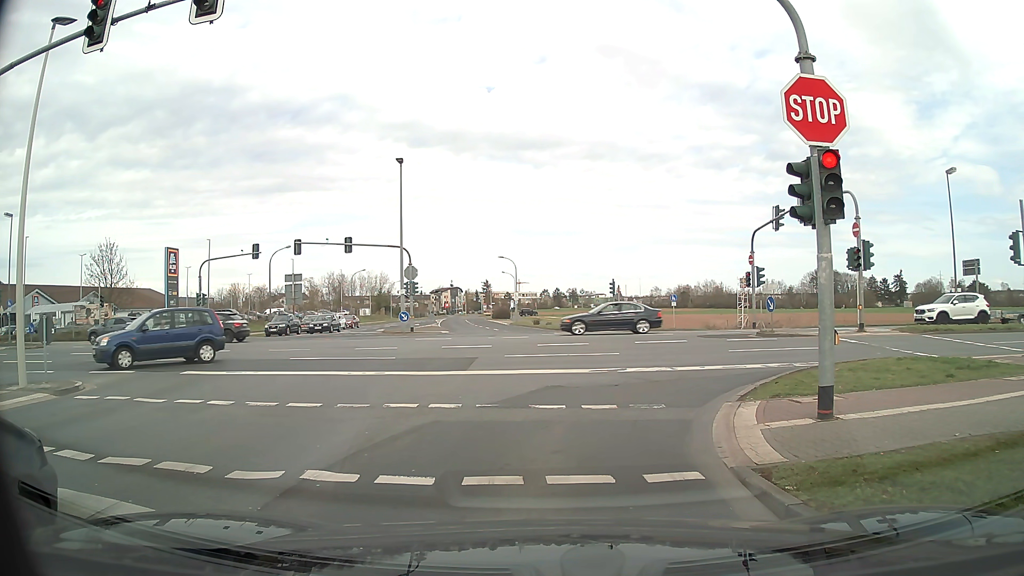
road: tertiary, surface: asphalt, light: Day
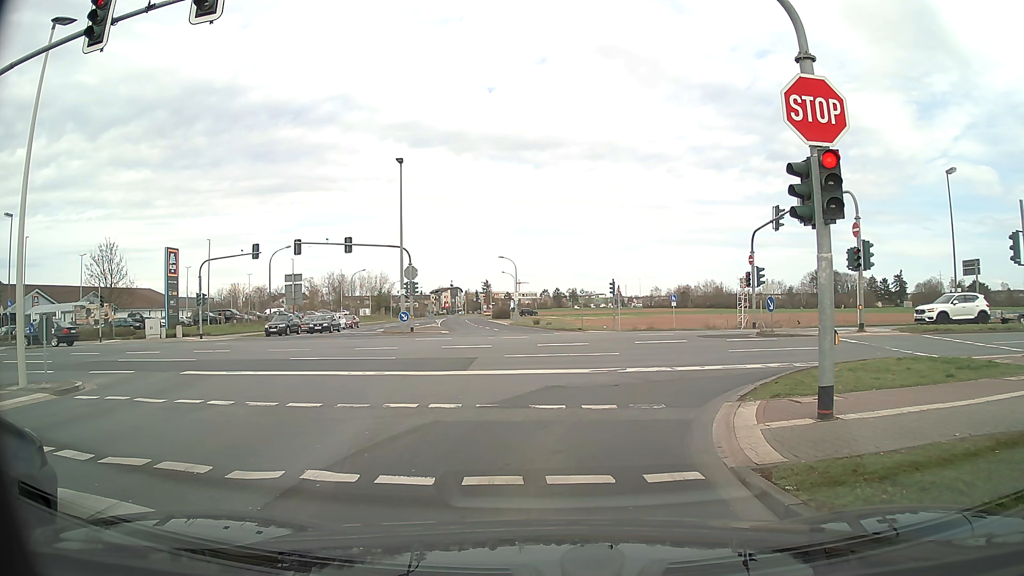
(0.0, 0.0) m; 0°
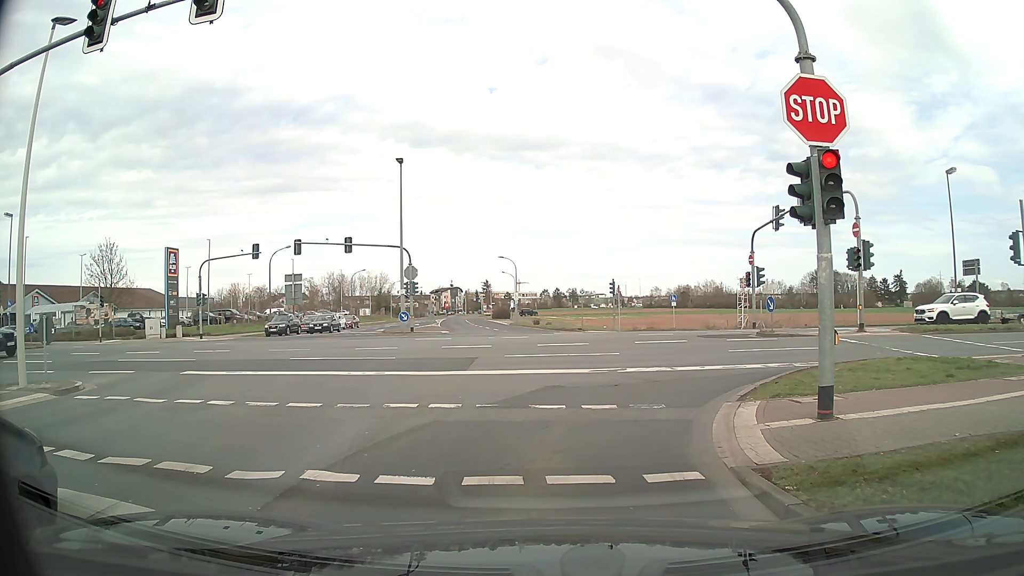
(0.0, 0.0) m; 0°
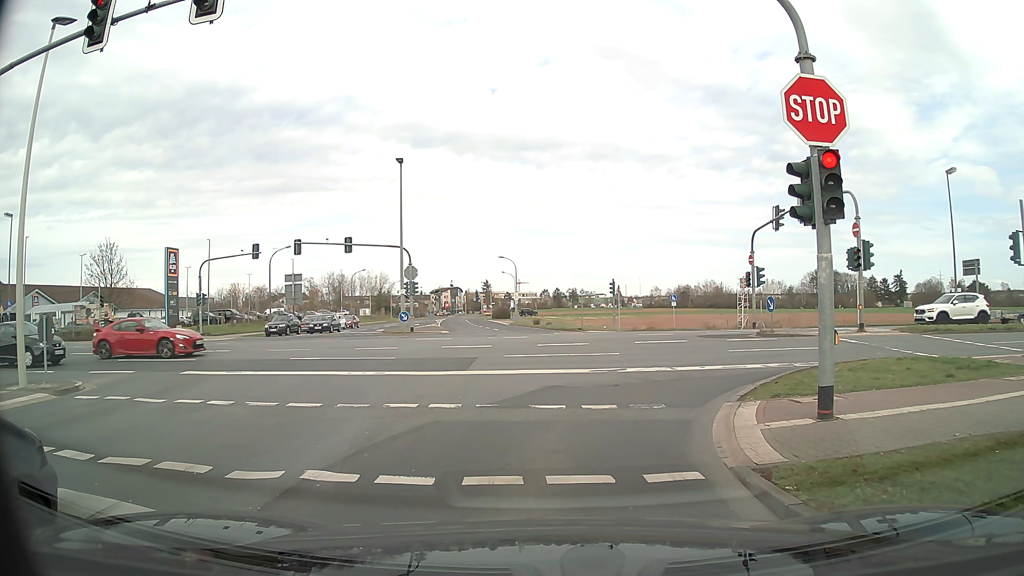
(0.0, 0.0) m; 0°
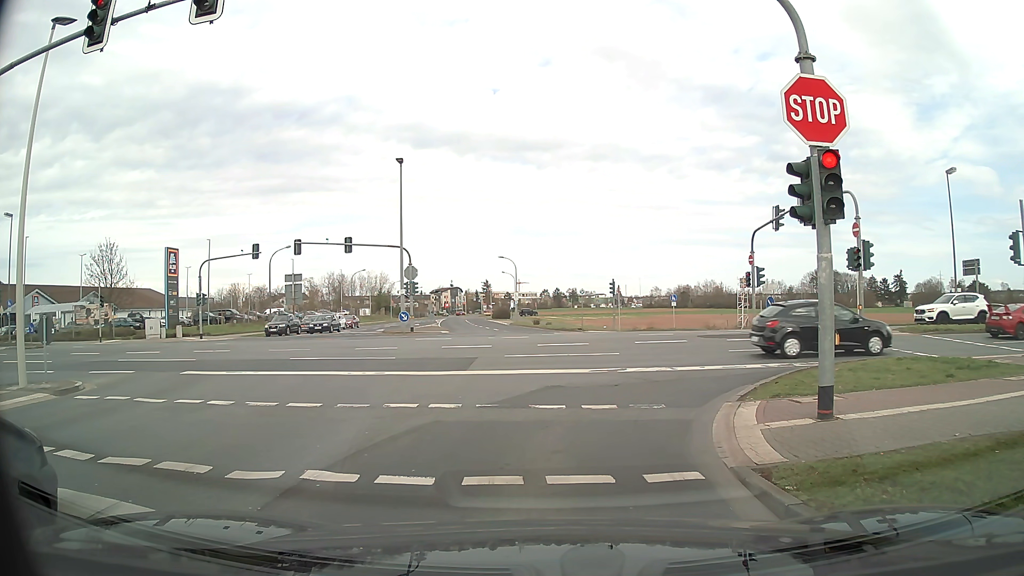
(0.0, 0.0) m; 0°
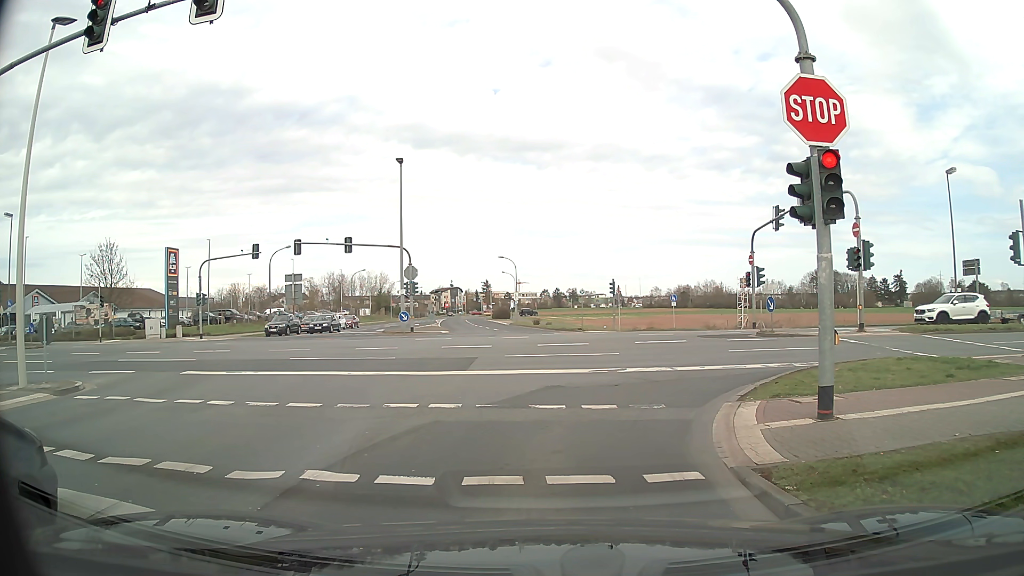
(0.0, 0.0) m; 0°
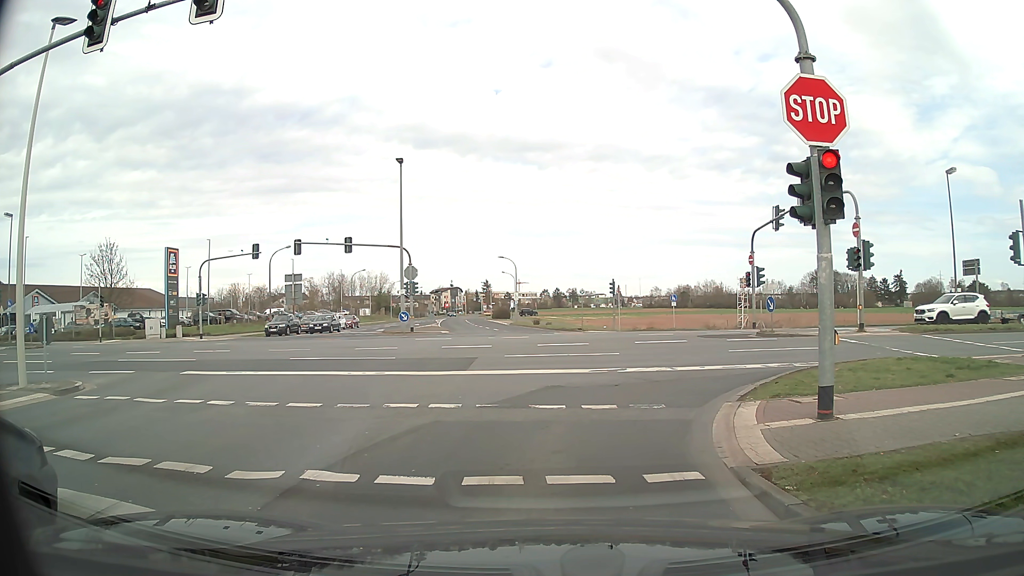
(0.0, 0.0) m; 0°
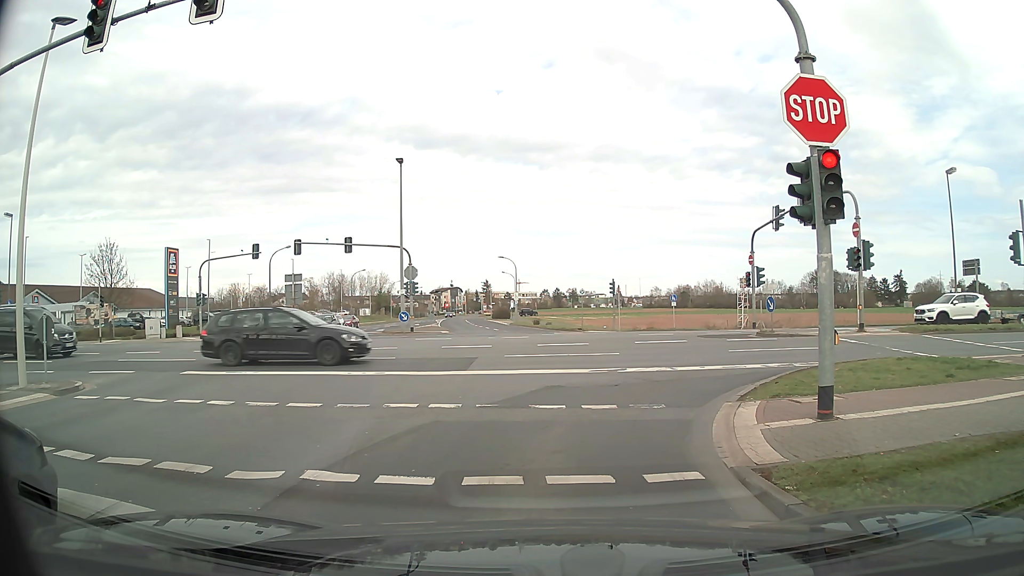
(0.0, 0.0) m; 0°
